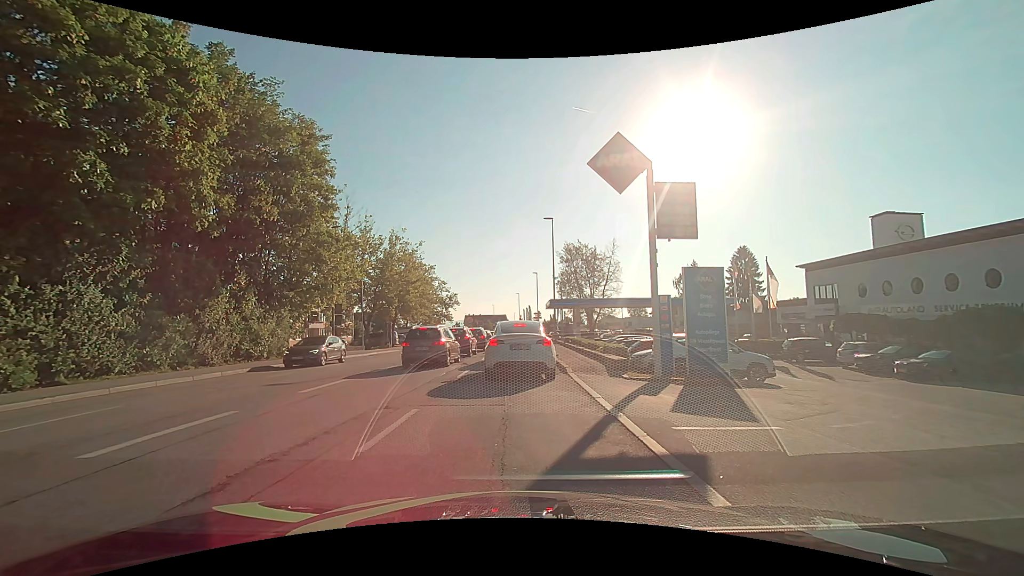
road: tertiary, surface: asphalt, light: Day
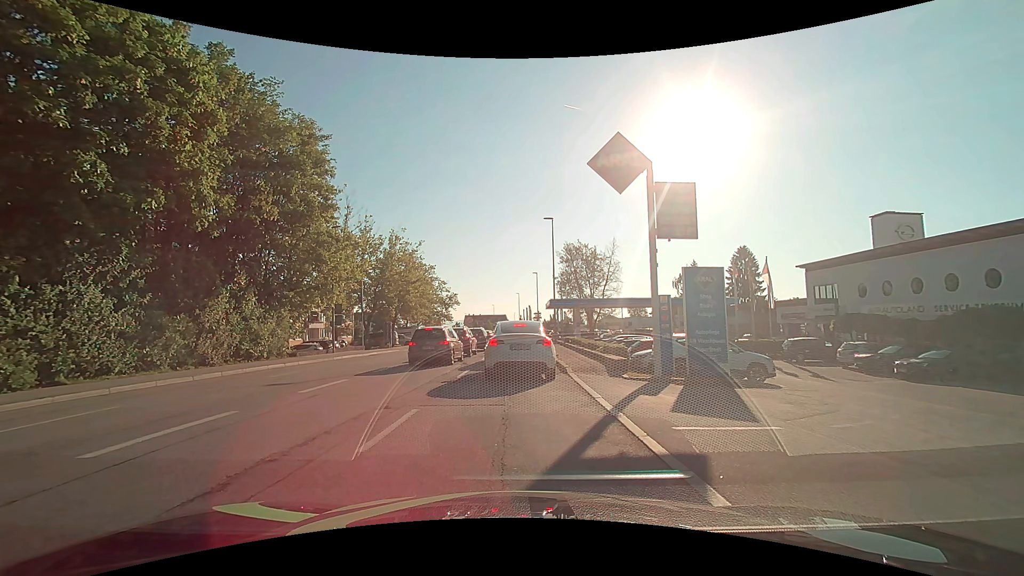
(0.0, 0.0) m; 0°
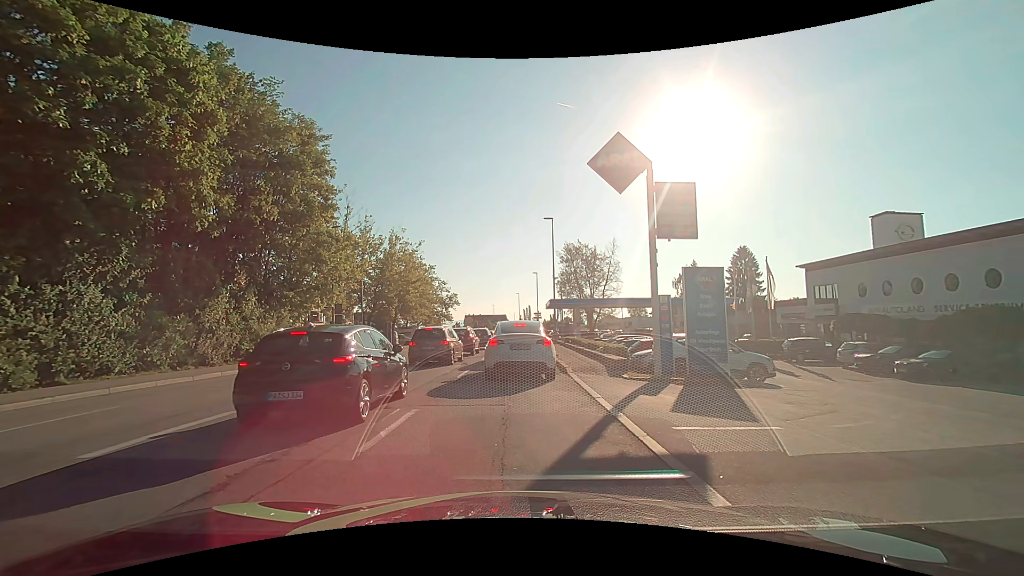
(0.0, 0.0) m; 0°
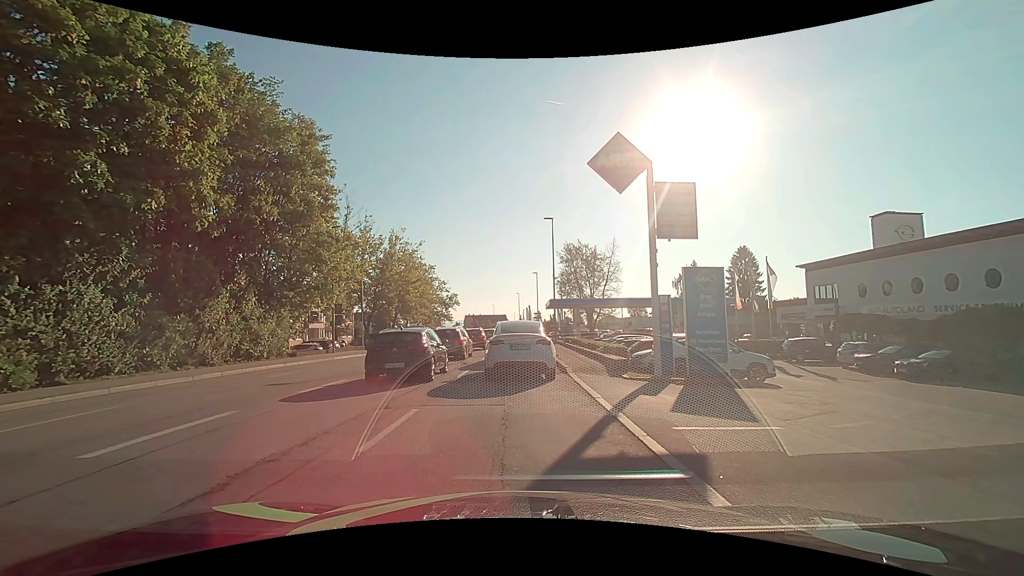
(0.0, 0.0) m; 0°
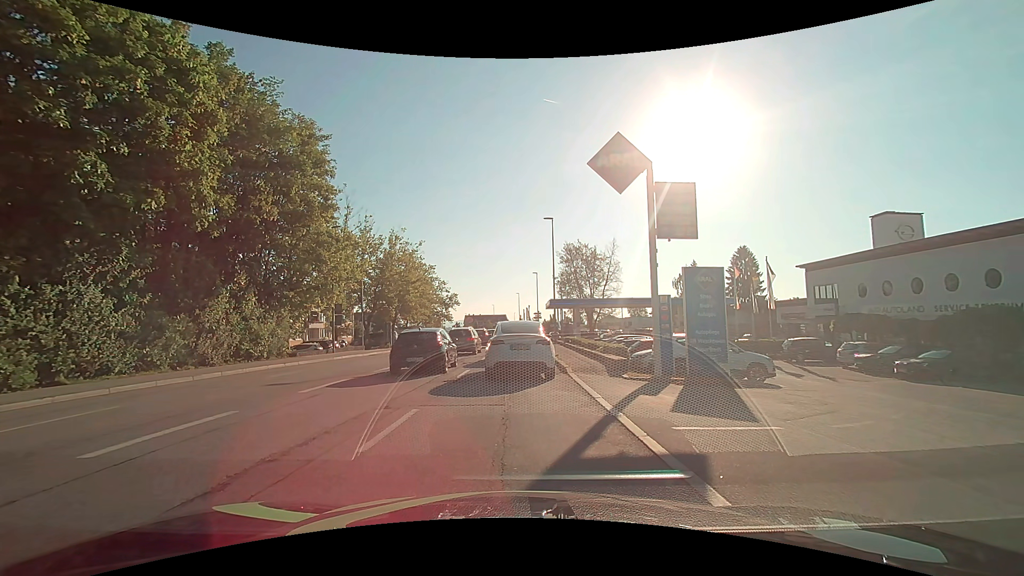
(0.0, 0.0) m; 0°
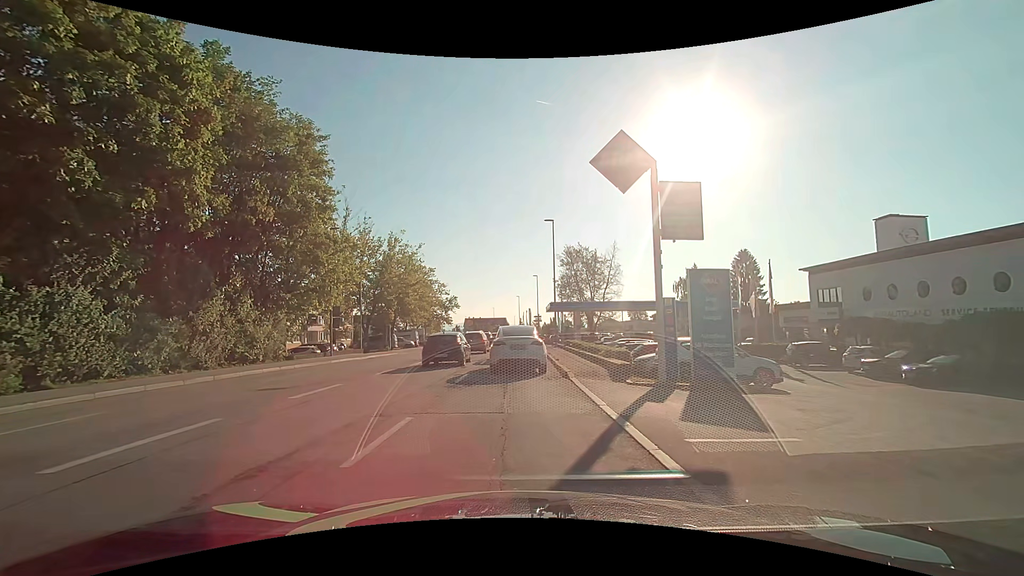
(0.0, +0.5) m; 0°
